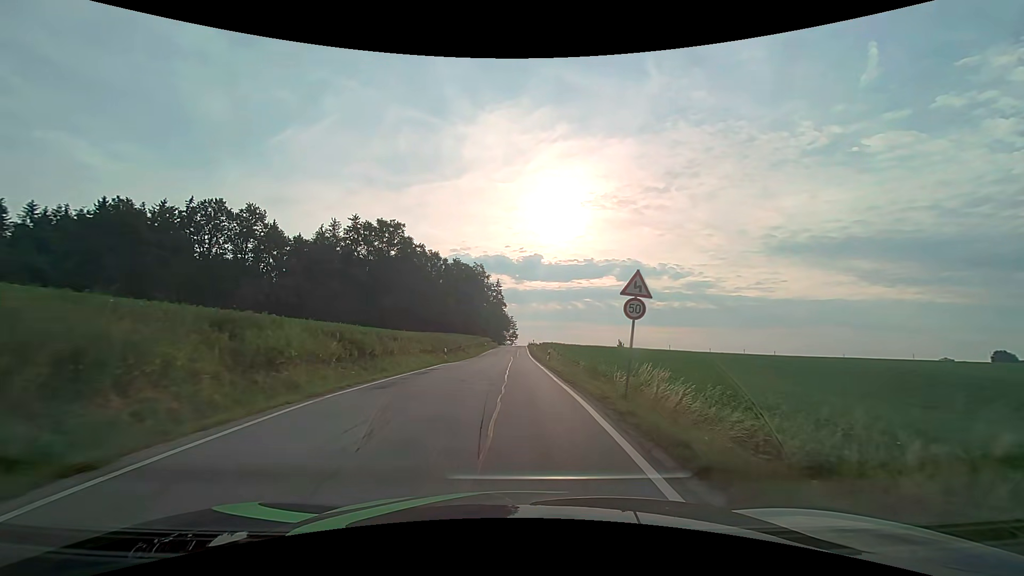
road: secondary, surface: asphalt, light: Day
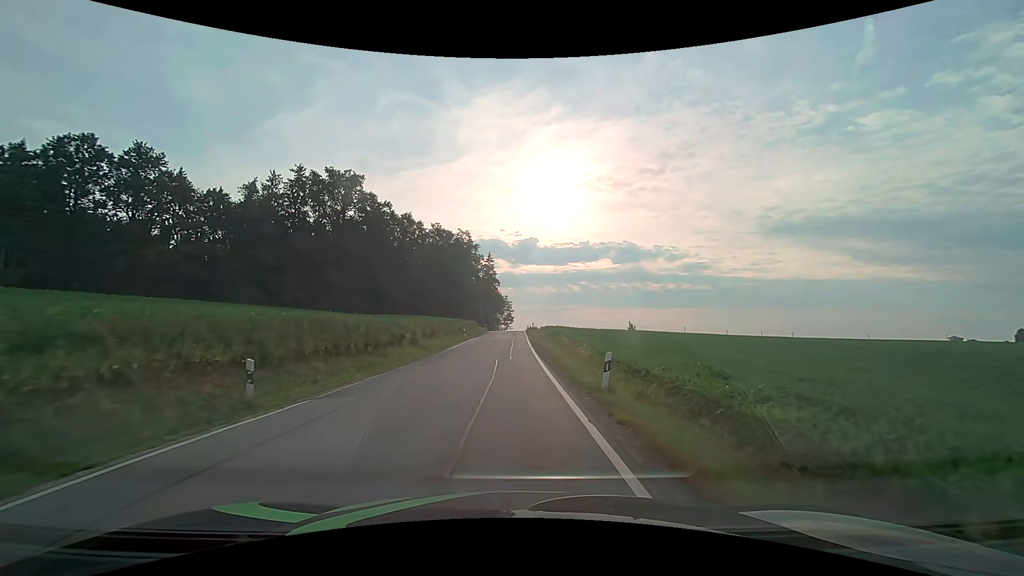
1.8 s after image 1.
(+0.1, +24.8) m; 0°
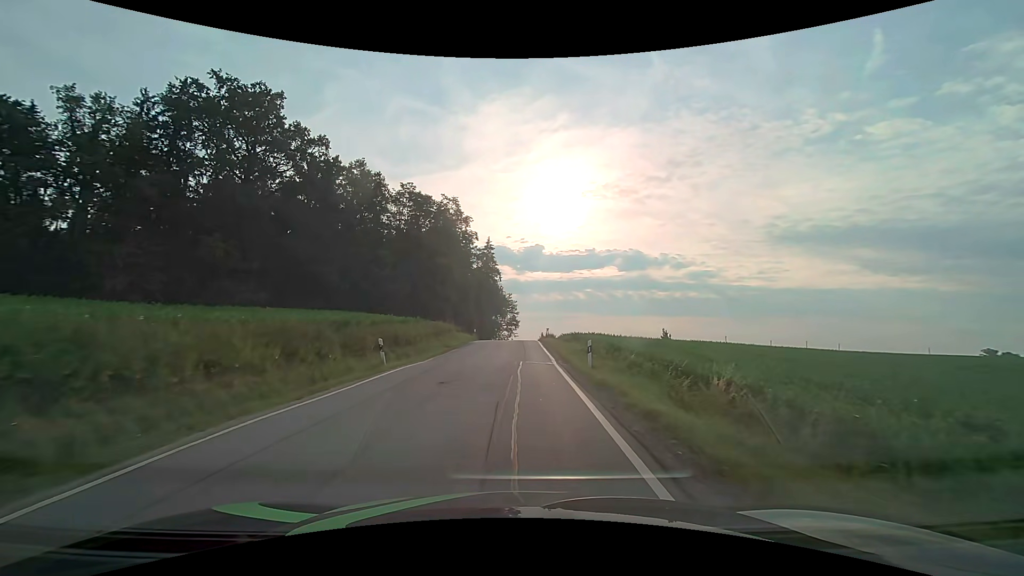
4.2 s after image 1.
(-0.3, +32.3) m; 0°
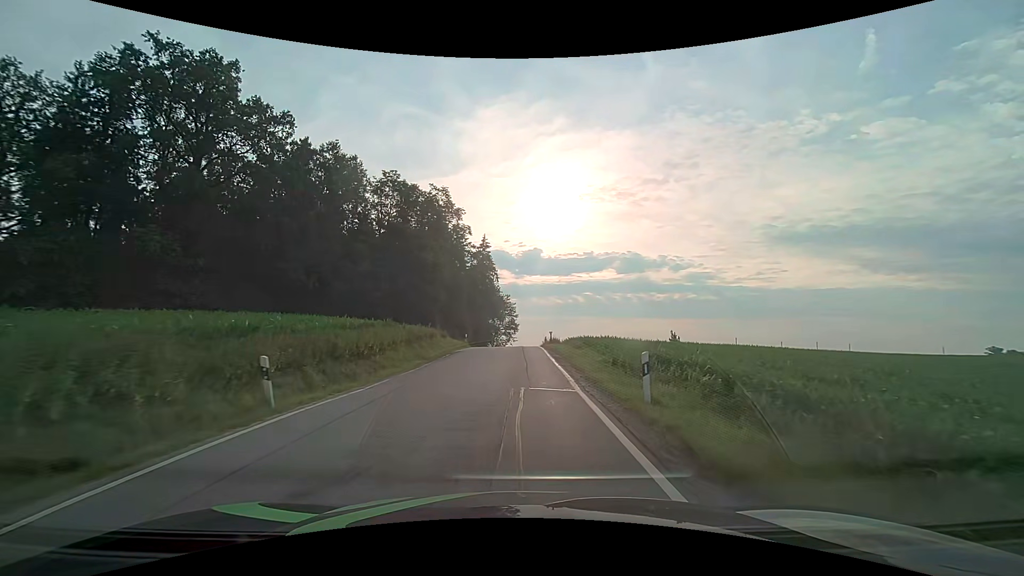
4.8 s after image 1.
(0.0, +8.0) m; -1°
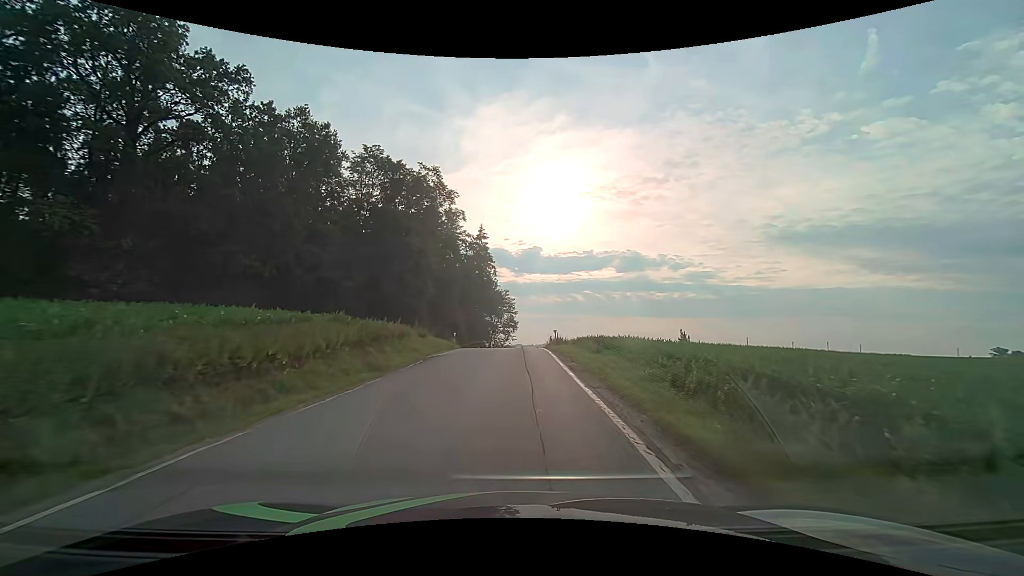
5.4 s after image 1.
(0.0, +7.8) m; 0°
